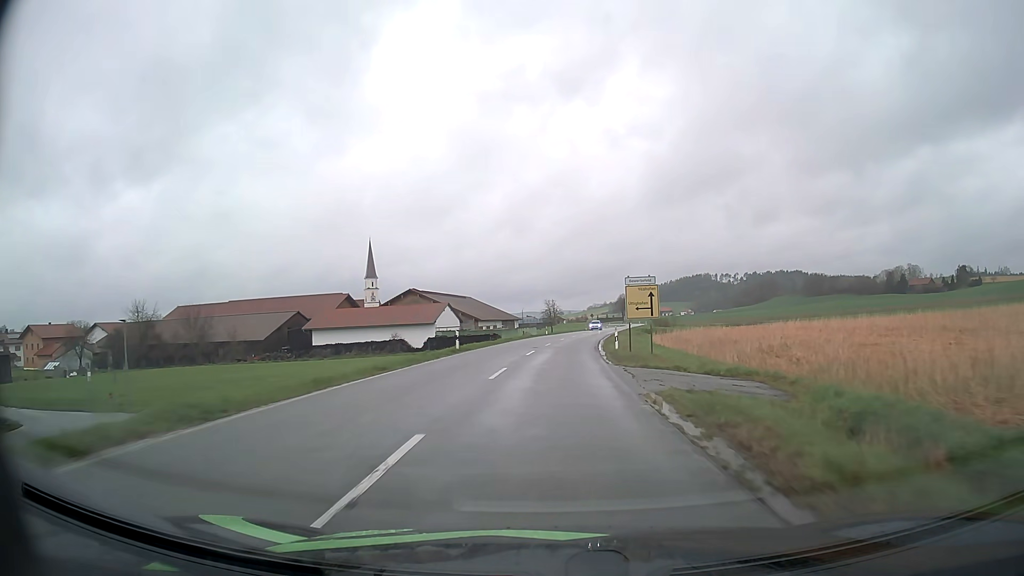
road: secondary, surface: asphalt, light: Day
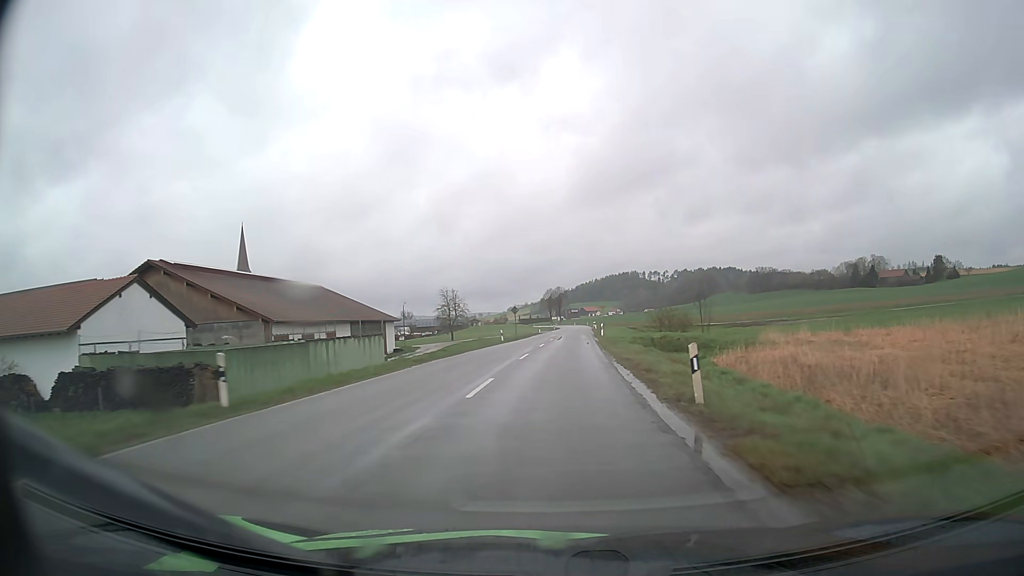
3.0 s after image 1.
(+3.6, +64.0) m; +7°
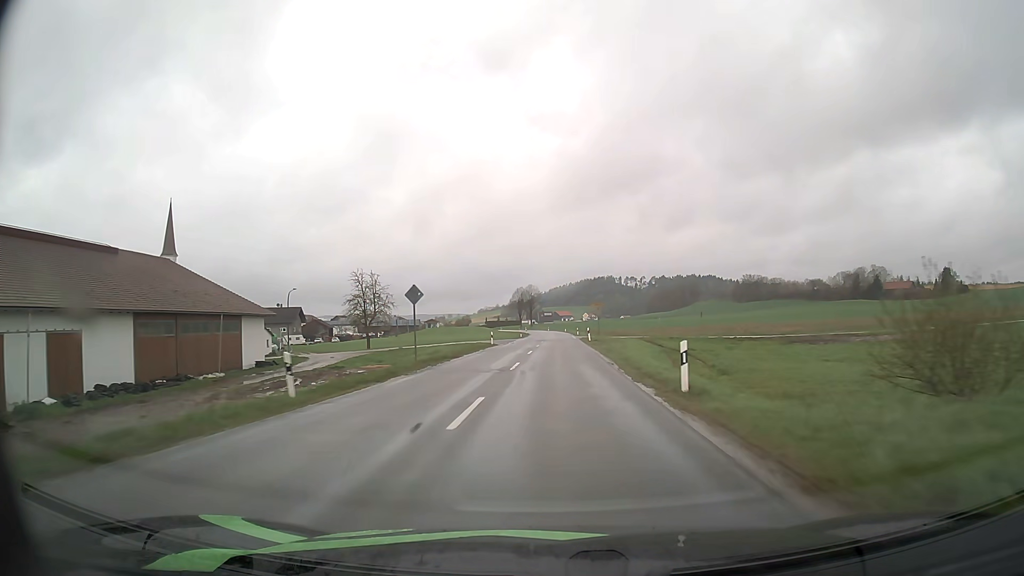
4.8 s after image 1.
(+0.9, +39.5) m; +2°
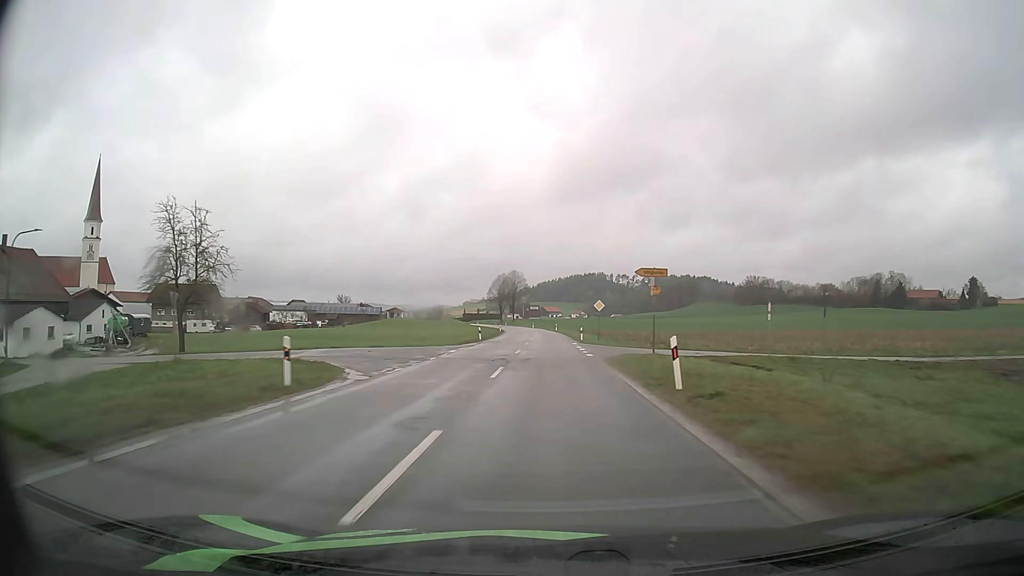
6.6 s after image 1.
(+0.4, +40.5) m; +1°
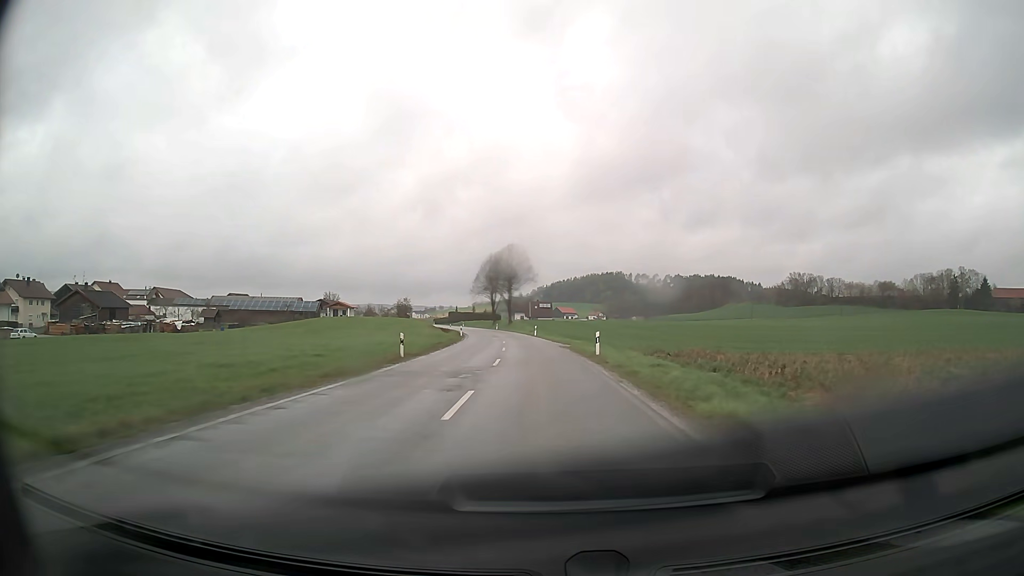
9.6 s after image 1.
(-0.3, +67.3) m; -1°
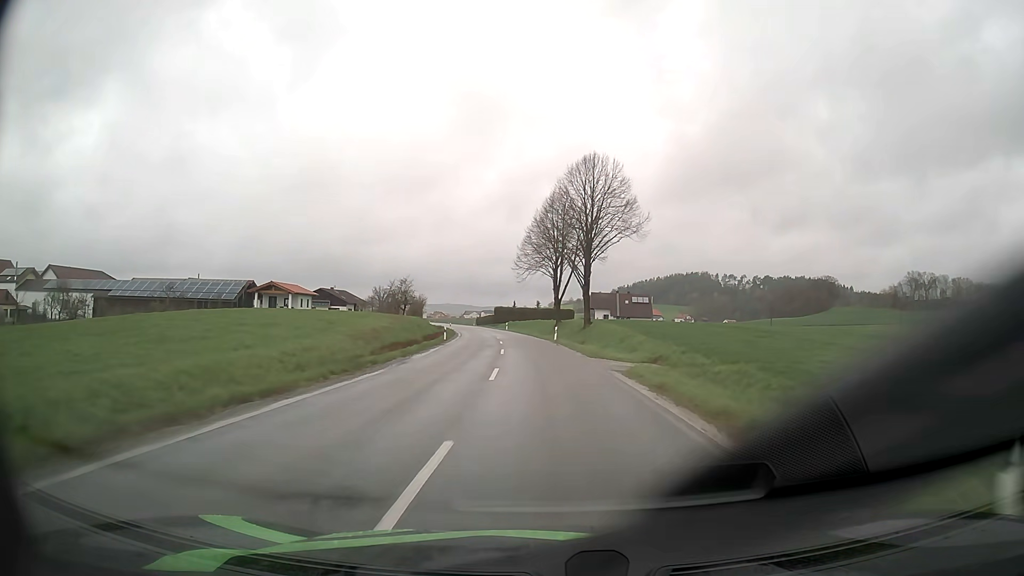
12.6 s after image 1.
(-3.4, +65.8) m; -7°
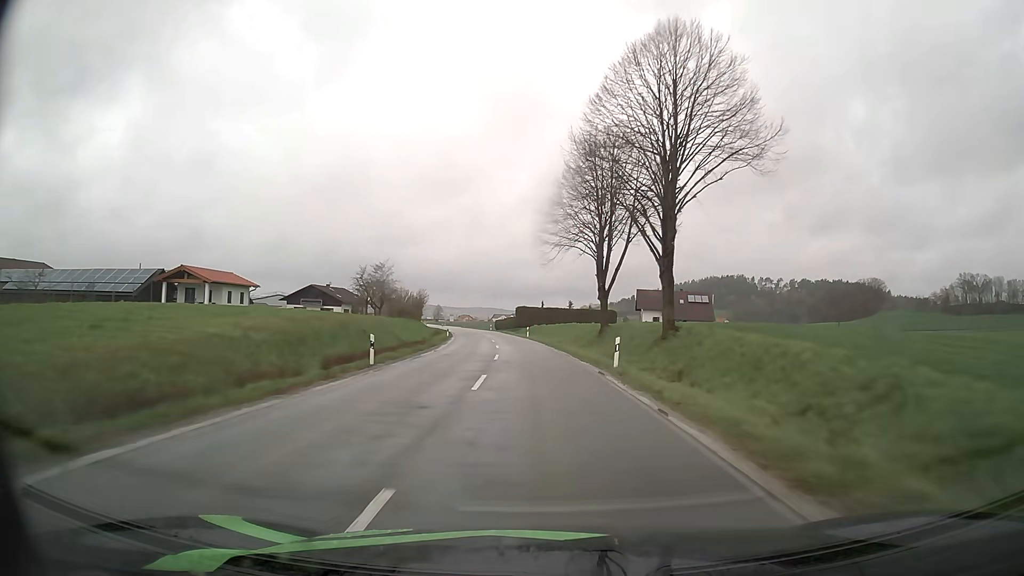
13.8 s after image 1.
(-0.6, +26.5) m; -3°
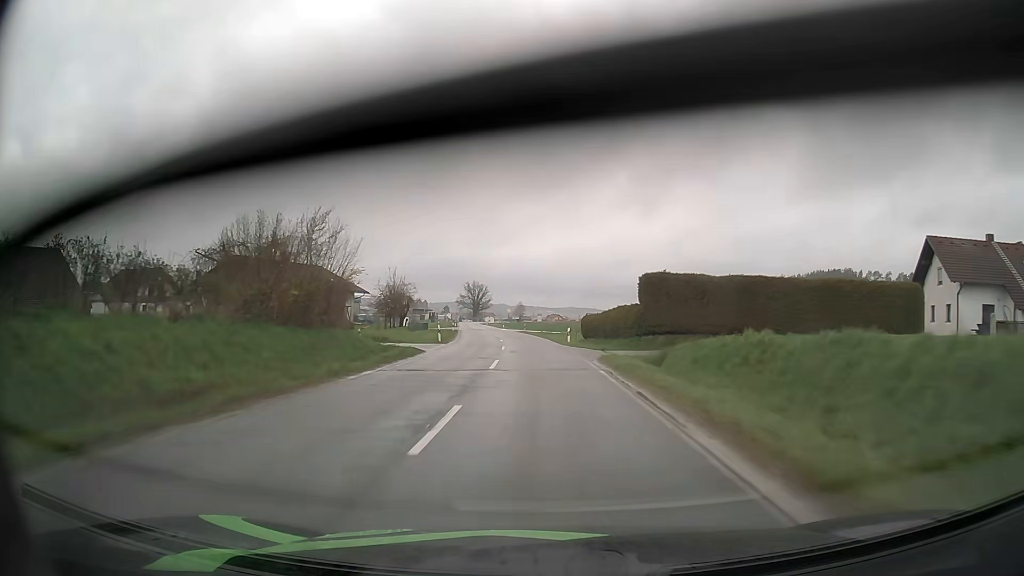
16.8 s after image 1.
(-4.6, +66.8) m; -8°
(0, +10) (0, +20) (-1, +30) (-2, +40) (-2, +50) (-3, +60) (-5, +70) (-6, +80) (-7, +90) (-9, +100) m
